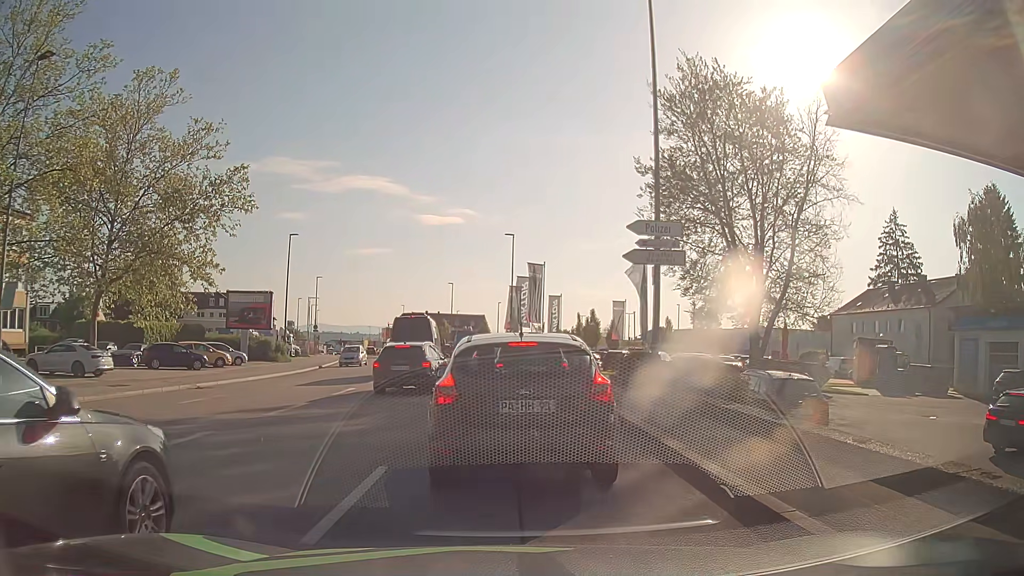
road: tertiary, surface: asphalt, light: Day
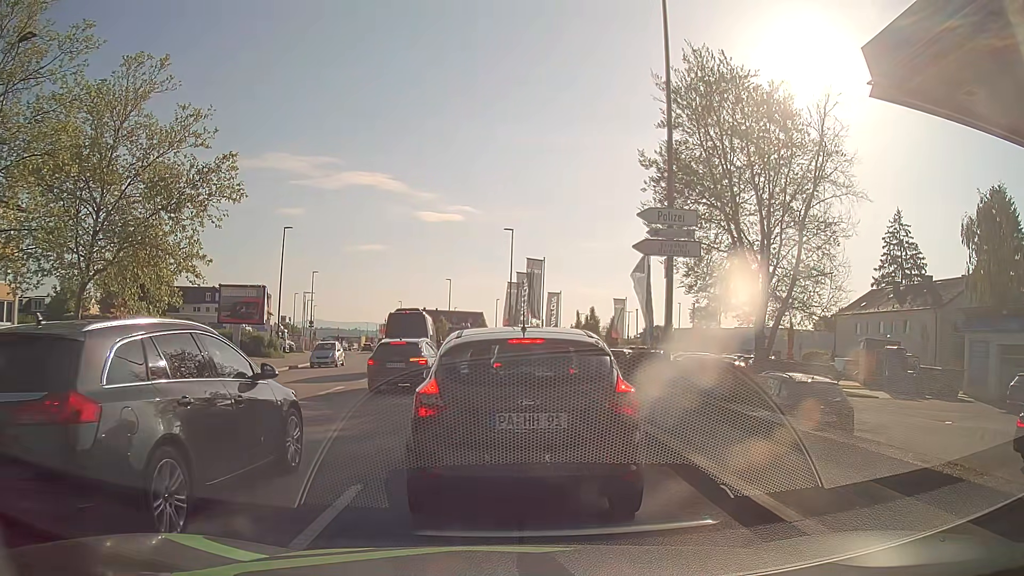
(0.0, +1.2) m; -2°
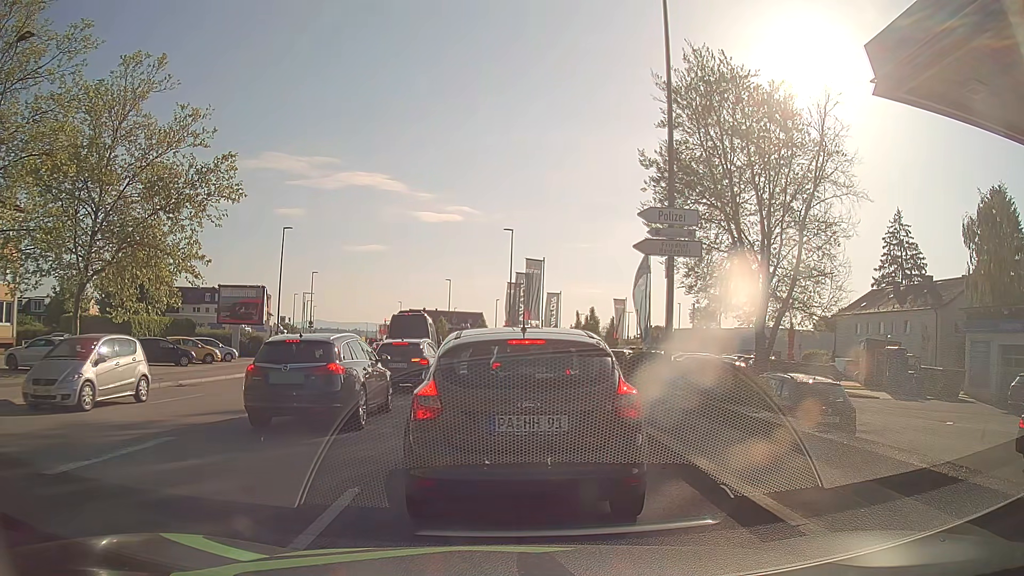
(0.0, +0.2) m; 0°
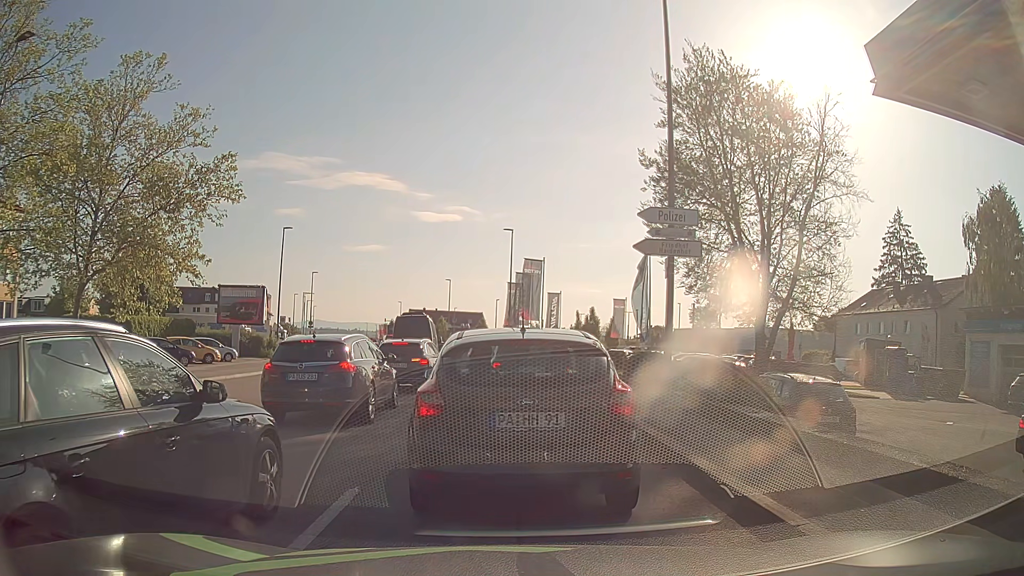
(0.0, 0.0) m; 0°
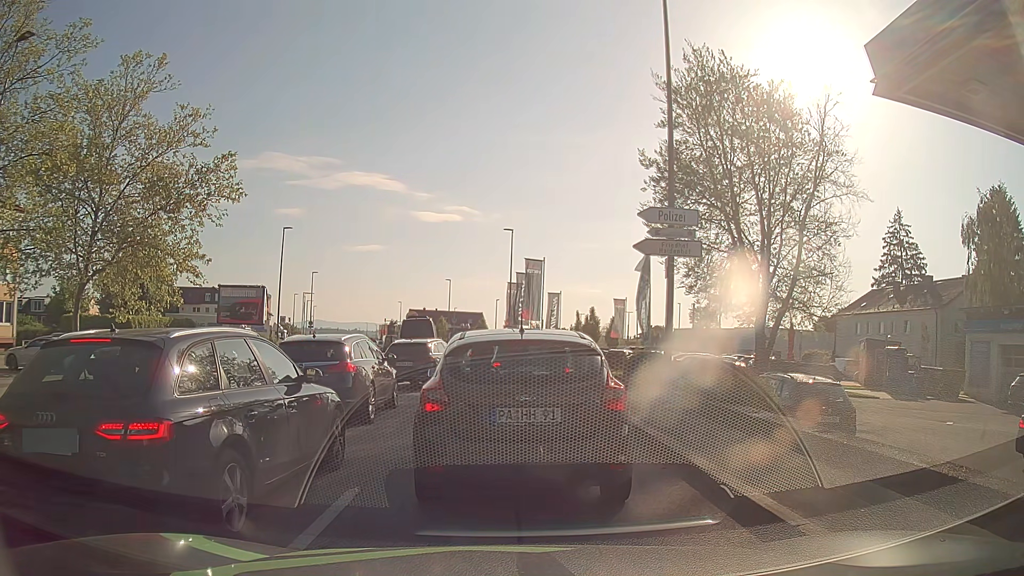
(0.0, 0.0) m; 0°
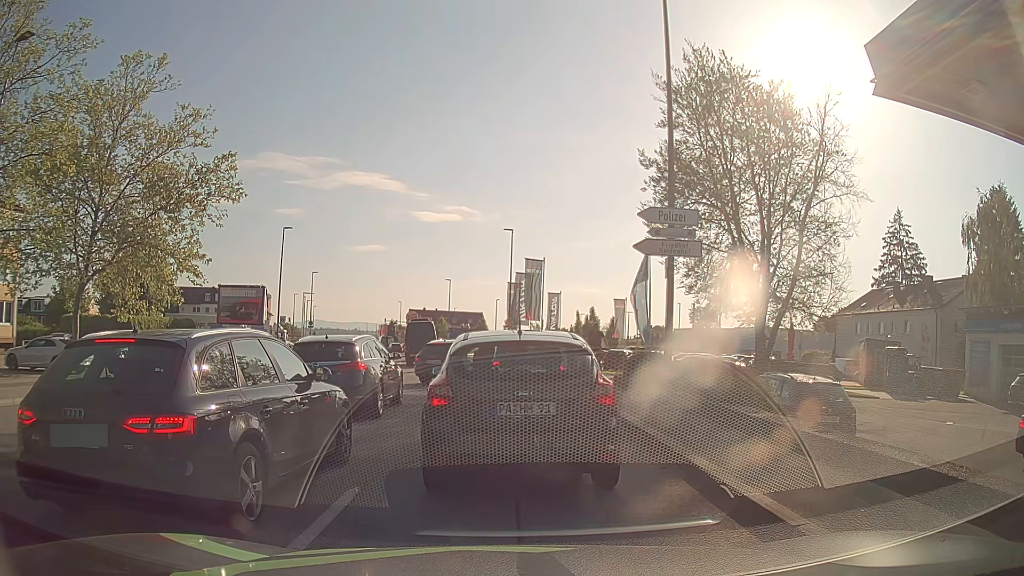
(0.0, 0.0) m; 0°
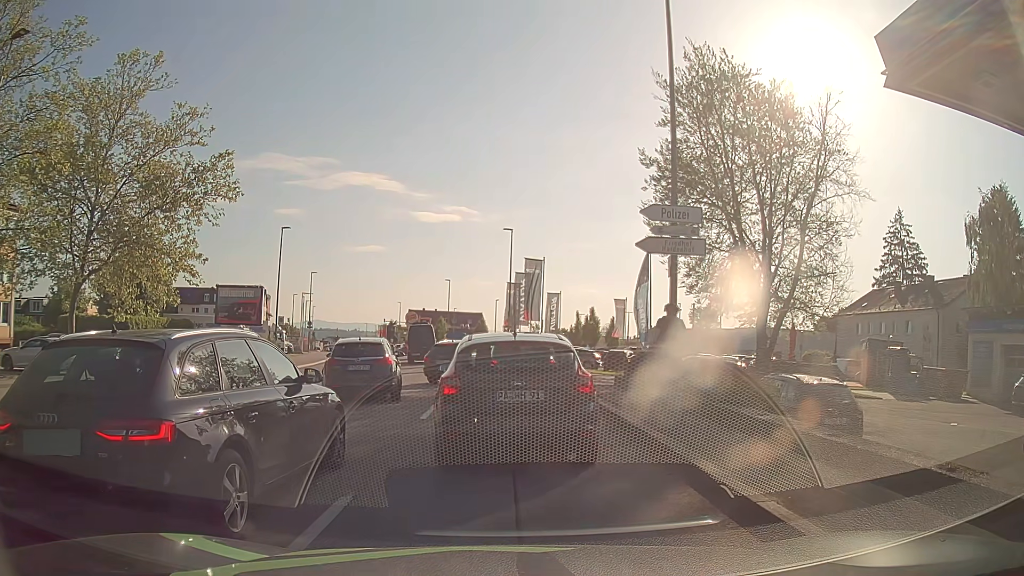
(0.0, +0.3) m; 0°
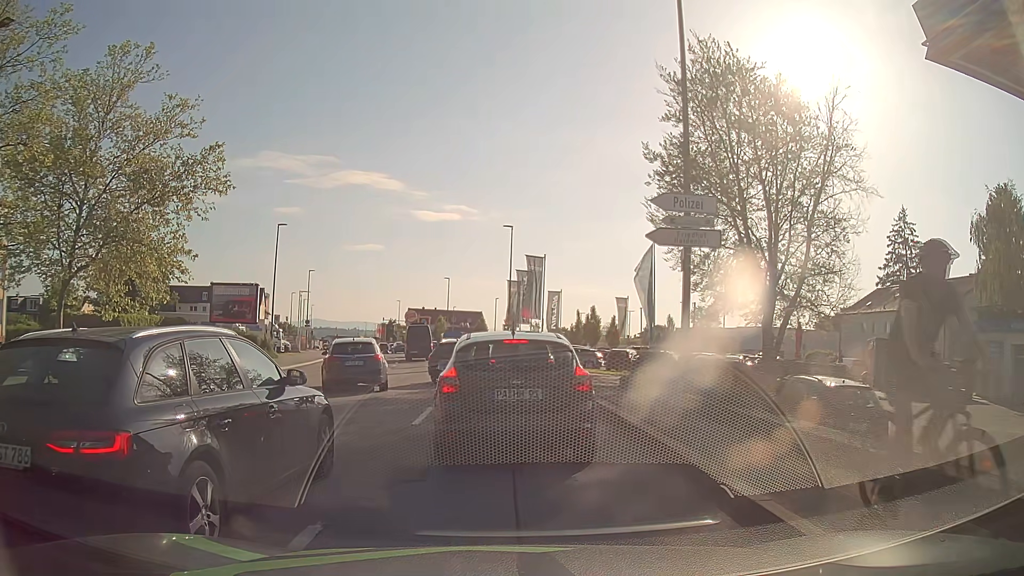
(0.0, +1.0) m; 0°
